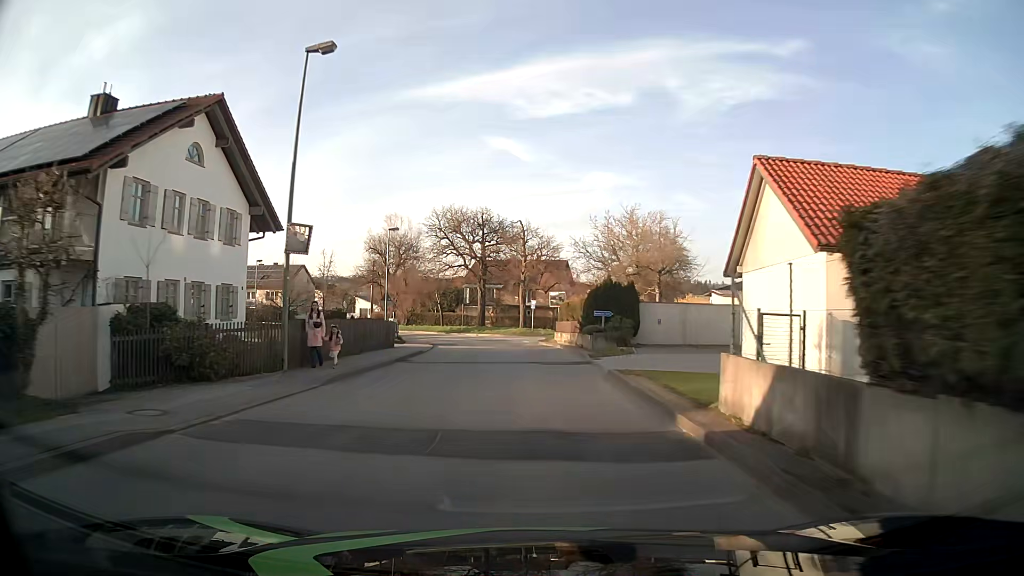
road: unclassified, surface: asphalt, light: Day
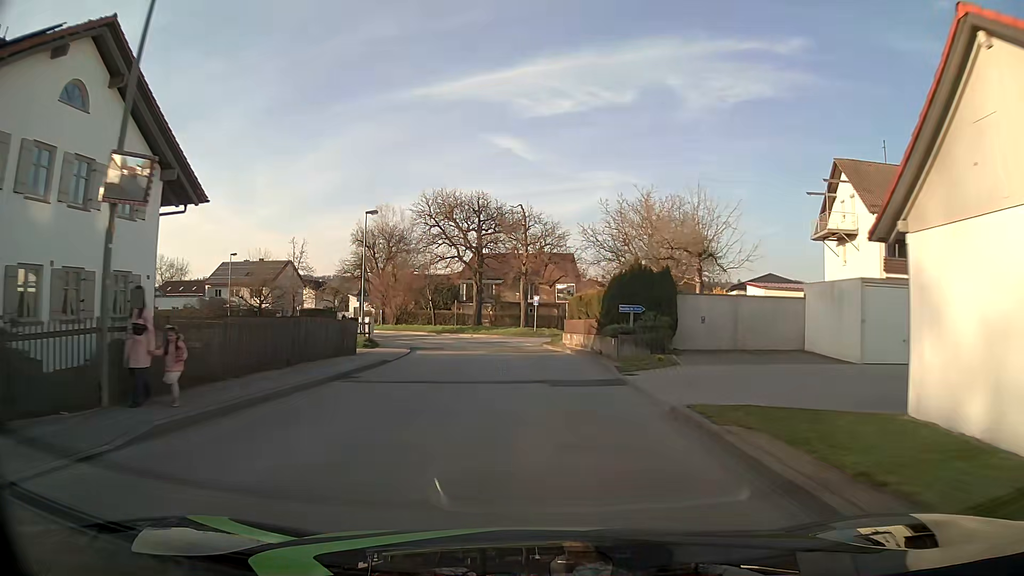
(0.0, +7.5) m; 0°
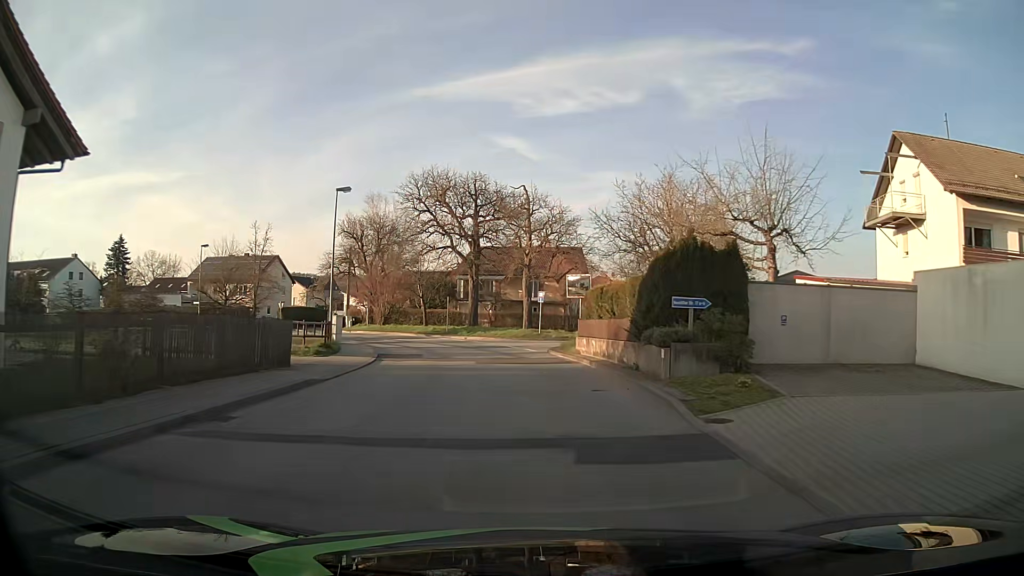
(0.0, +7.4) m; -1°
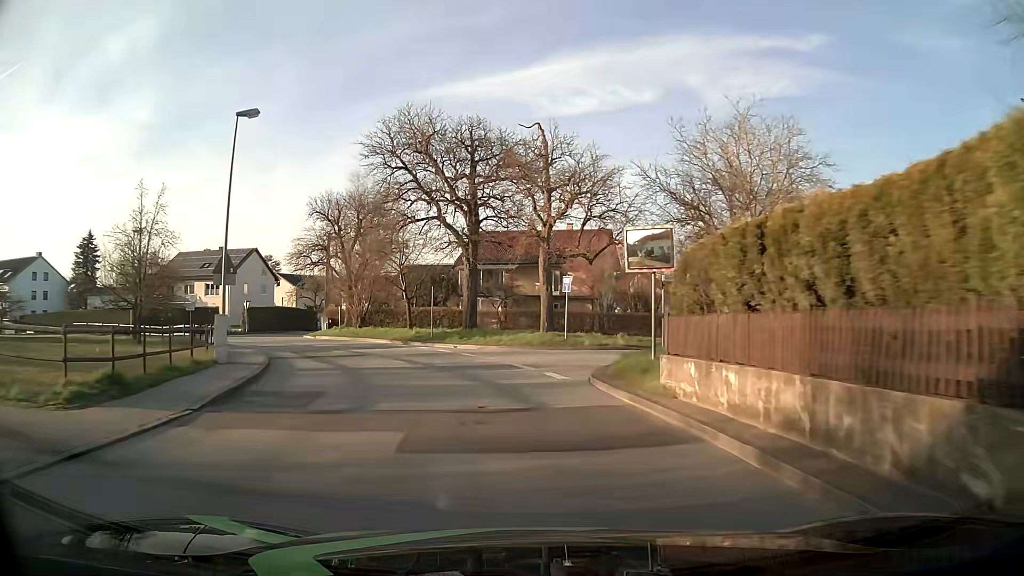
(-0.1, +14.1) m; -1°
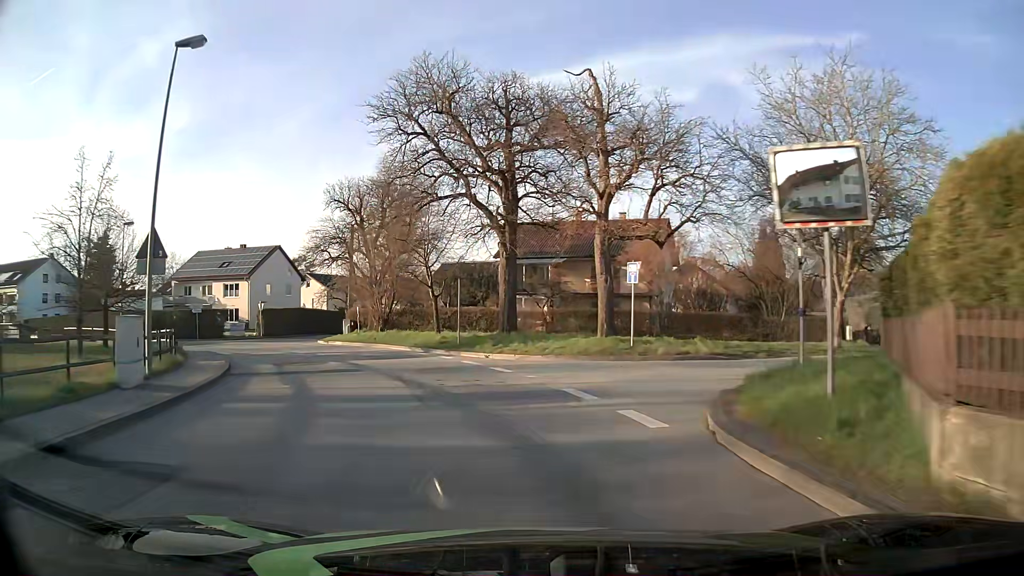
(-0.2, +6.9) m; -3°
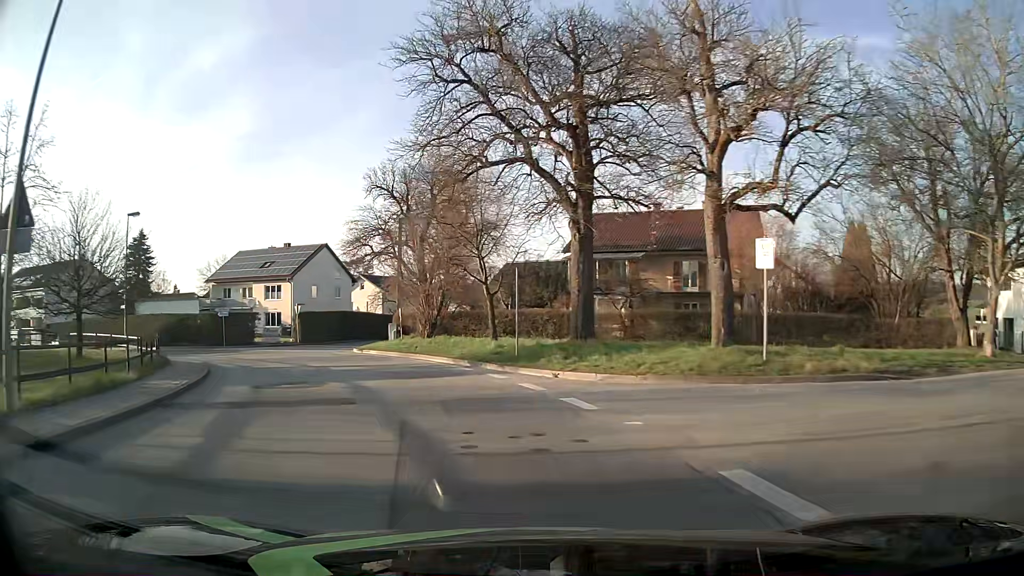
(-0.4, +6.7) m; -6°
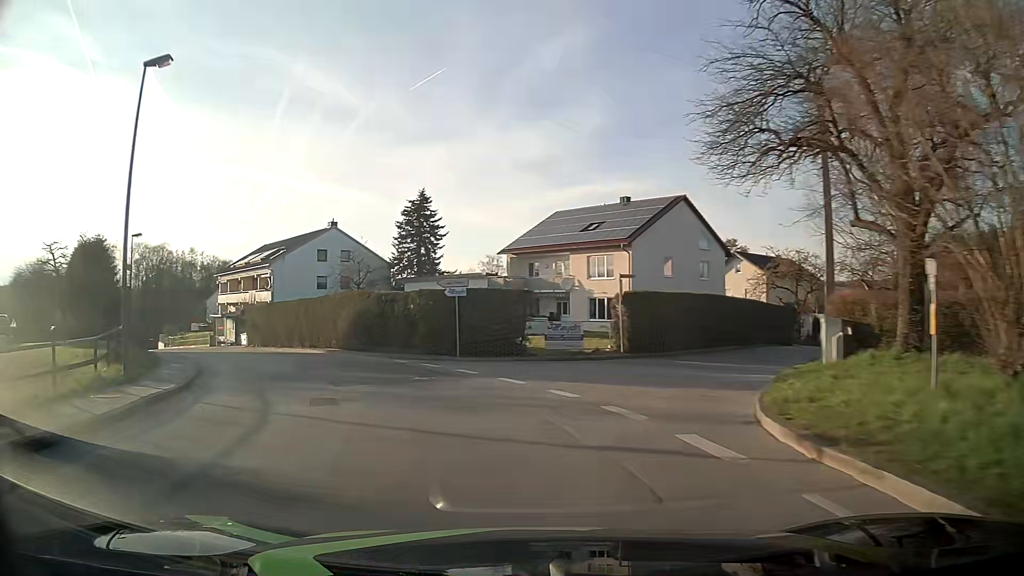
(-6.5, +25.0) m; -31°
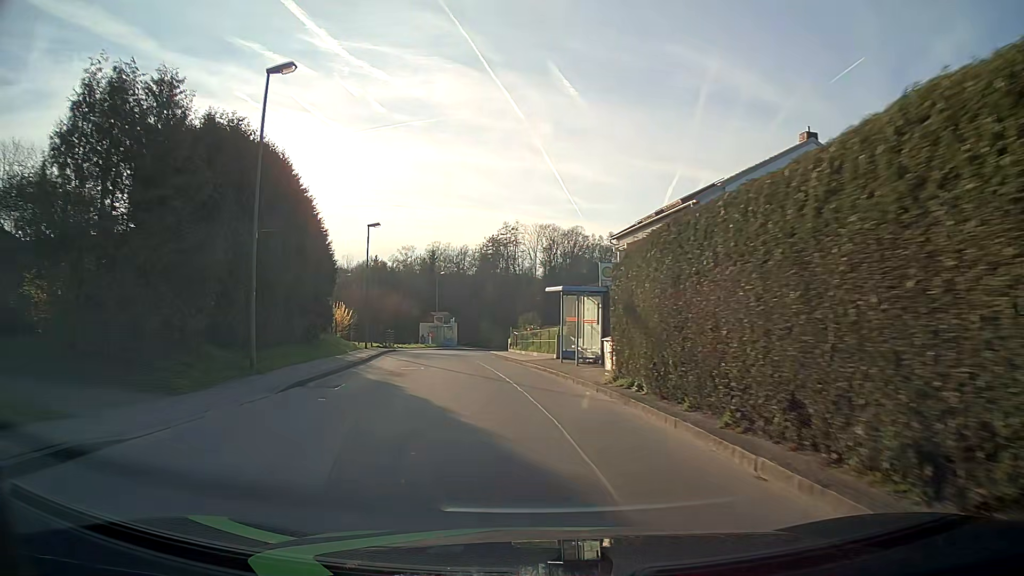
(-11.4, +30.5) m; -38°
(0, +10) (-2, +20) (-3, +30) (-4, +40) (-5, +50) (-4, +60) (-3, +70) (-1, +79) (+2, +89) (+5, +98) m
